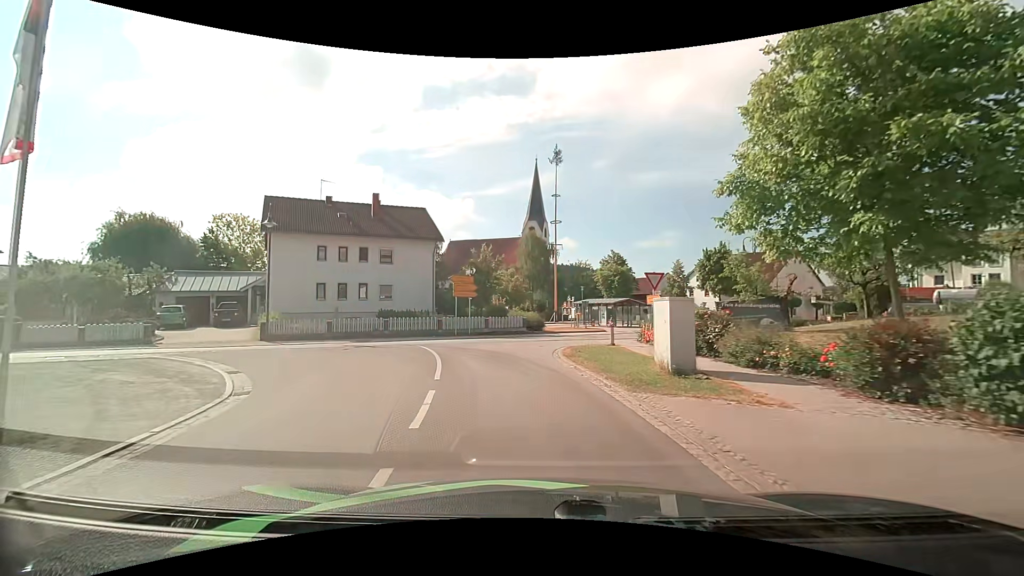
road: tertiary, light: Day
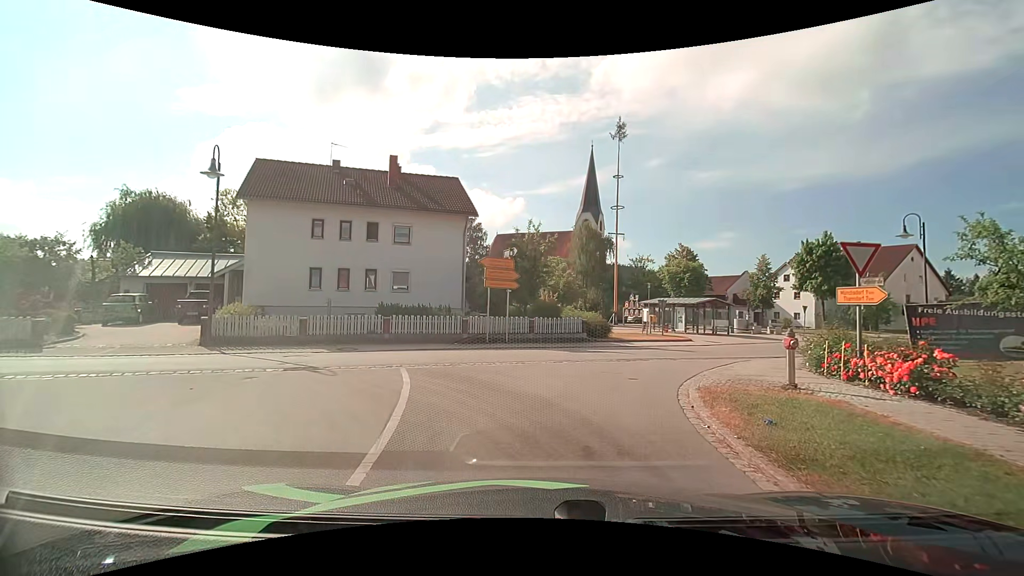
(-0.5, +9.0) m; -6°
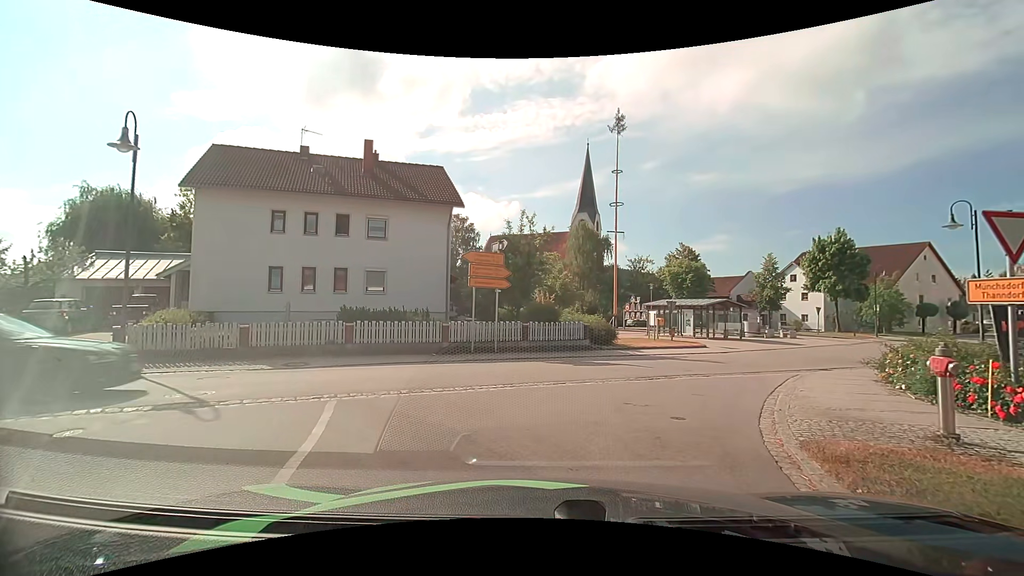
(+0.1, +3.3) m; +2°
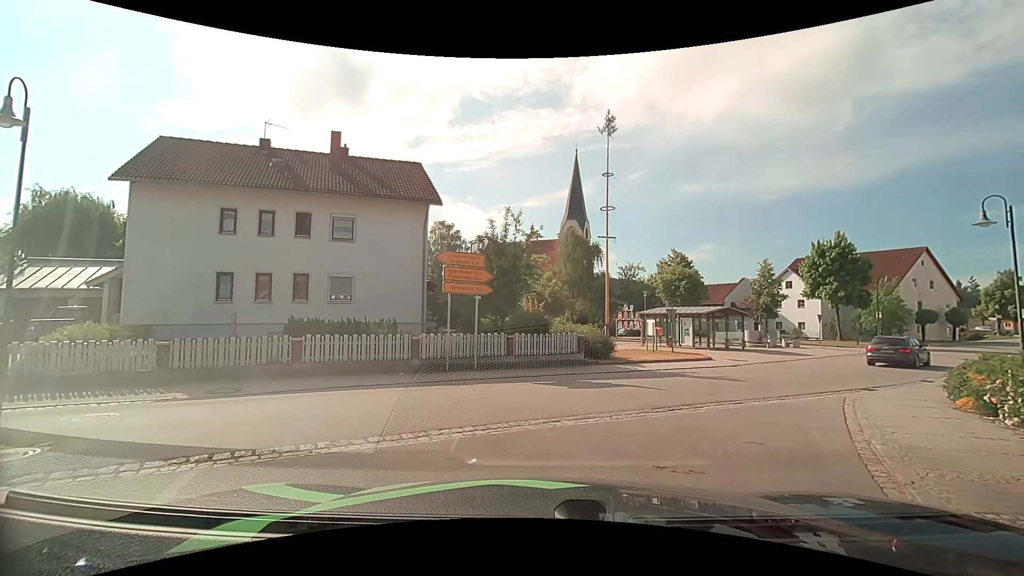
(0.0, +2.7) m; 0°
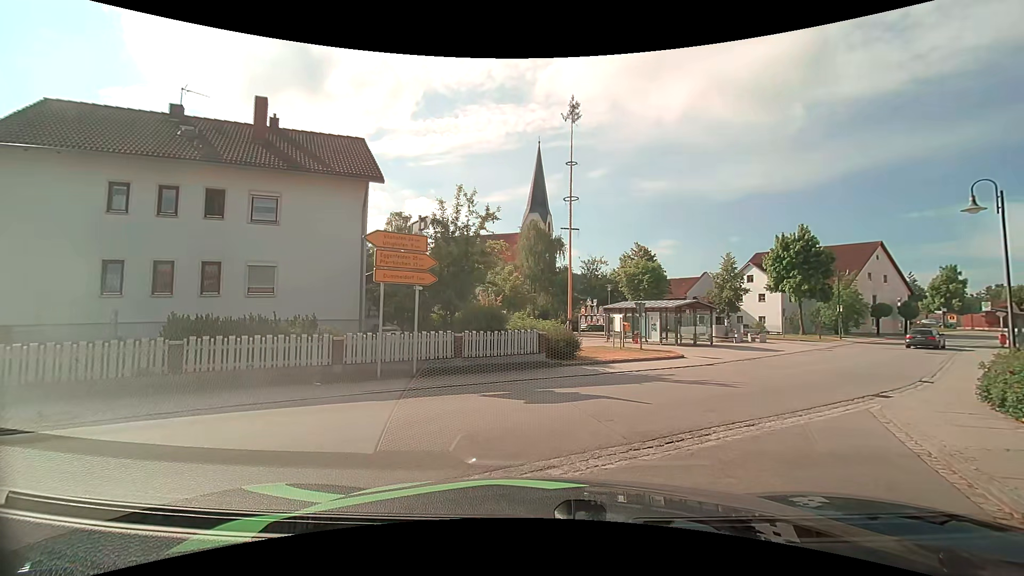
(+0.1, +2.9) m; +6°
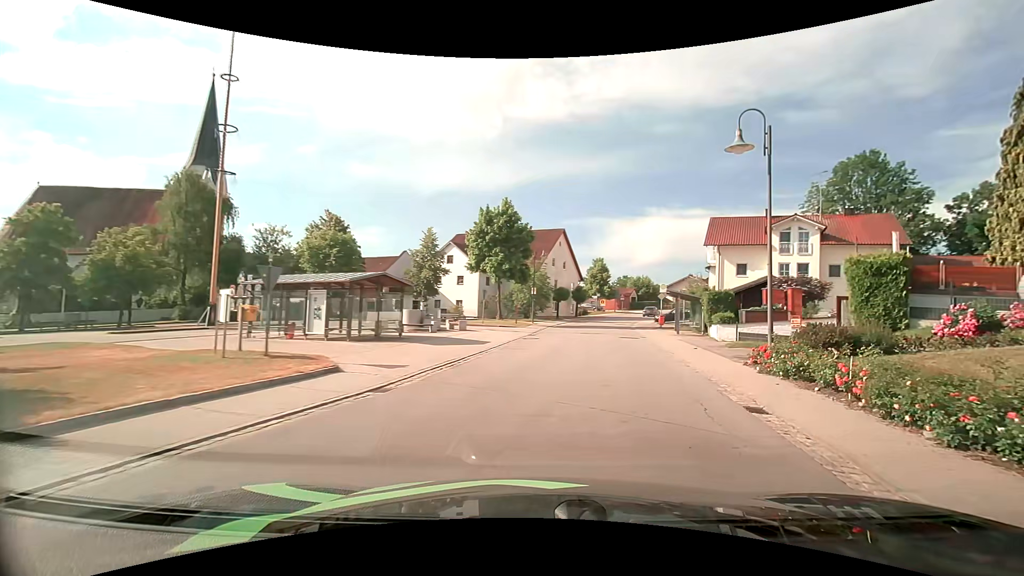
(+2.9, +11.3) m; +31°
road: secondary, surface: asphalt
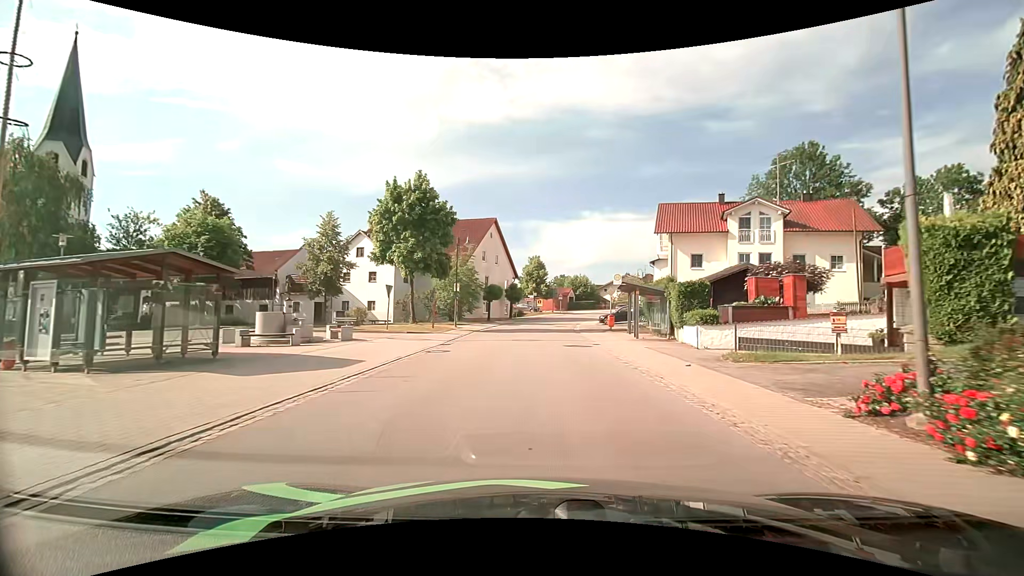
(+0.9, +8.3) m; +8°
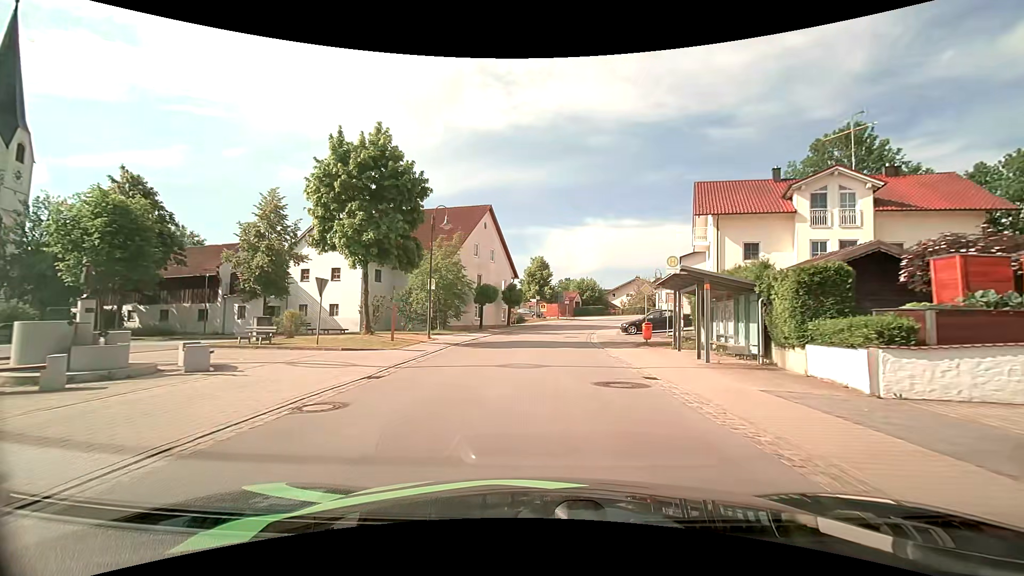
(0.0, +9.6) m; 0°
